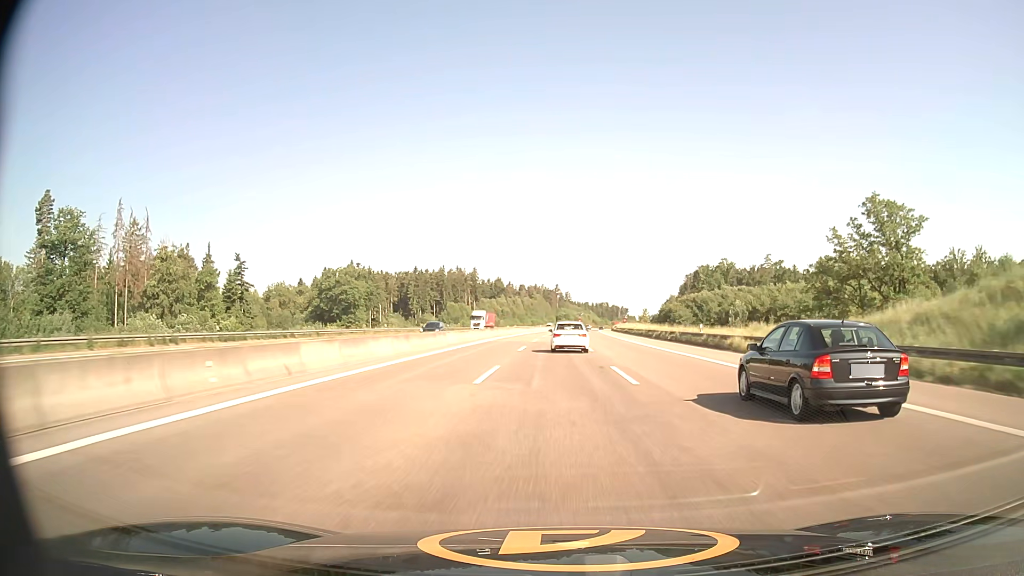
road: motorway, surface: asphalt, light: Day
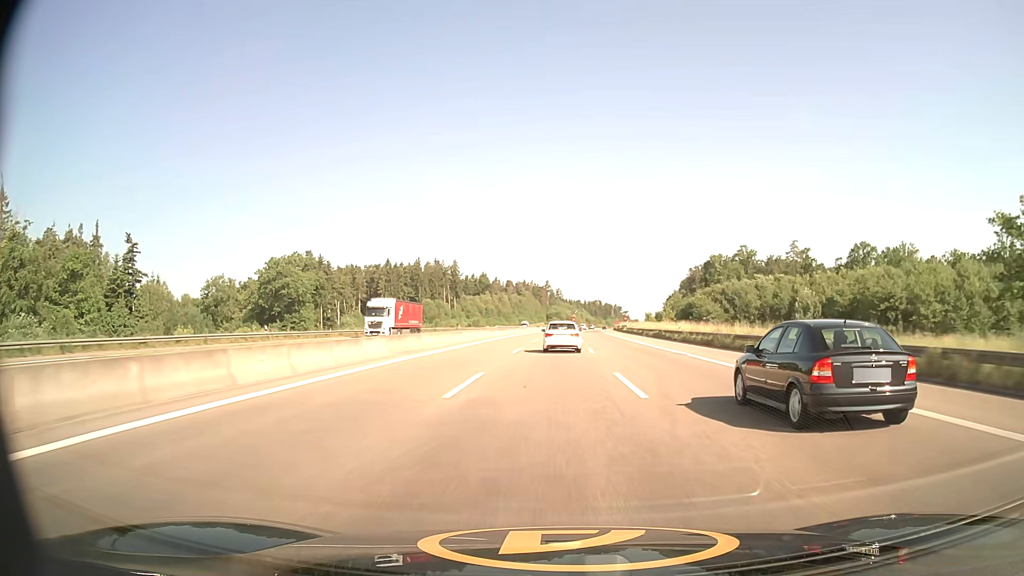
(+0.4, +38.9) m; +1°
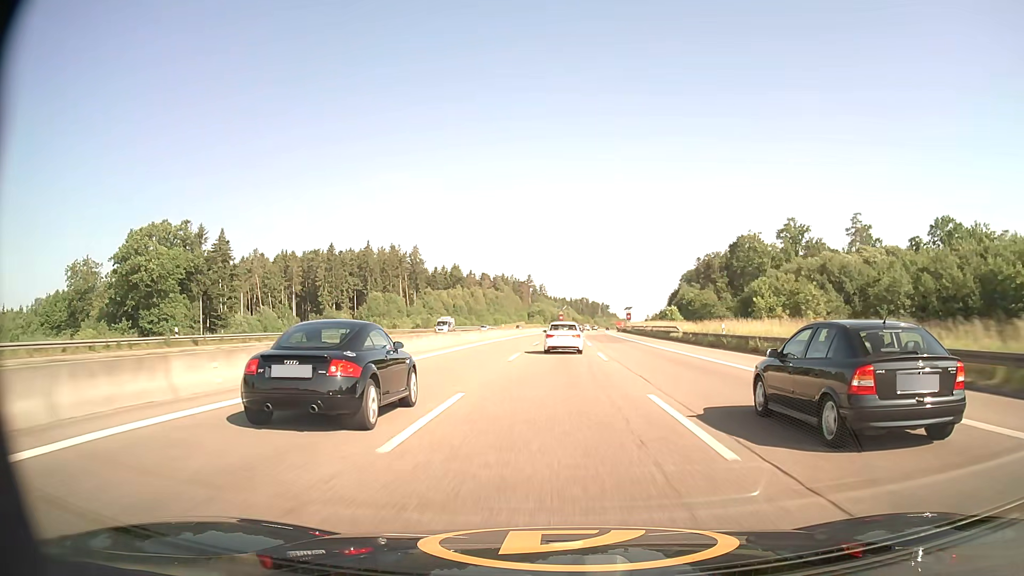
(+0.7, +58.7) m; +1°
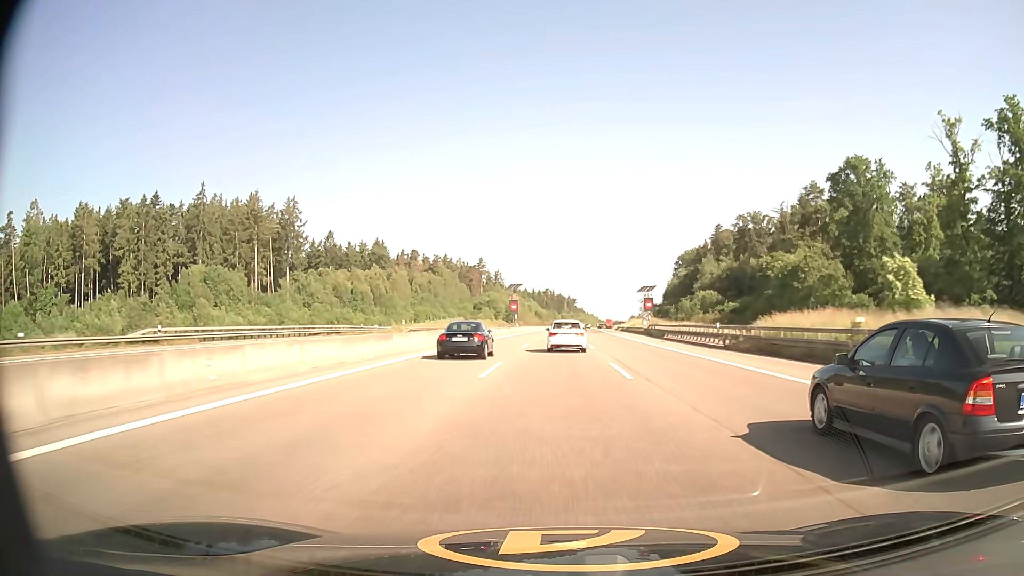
(+2.6, +98.0) m; +3°
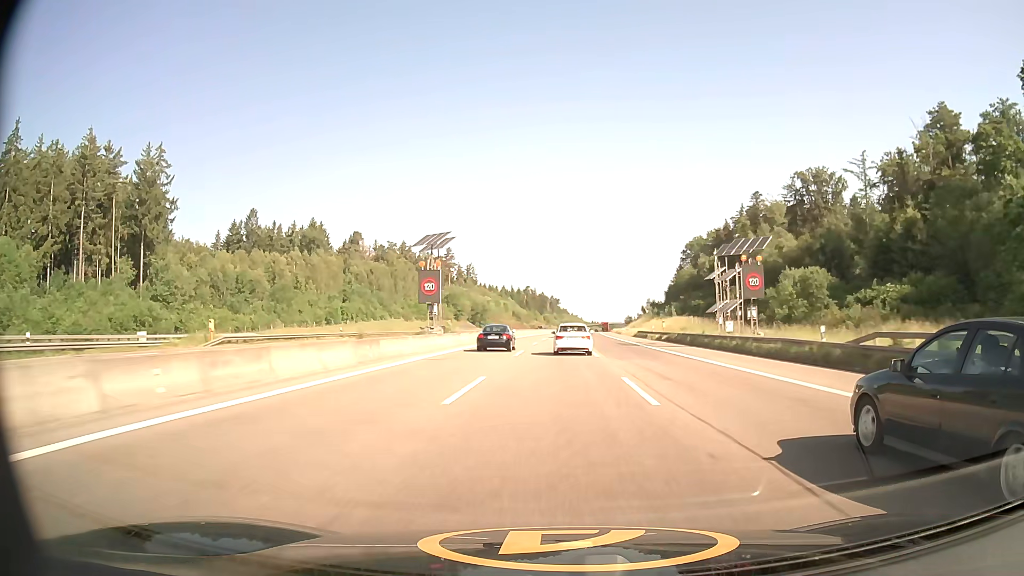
(+0.8, +58.4) m; +2°
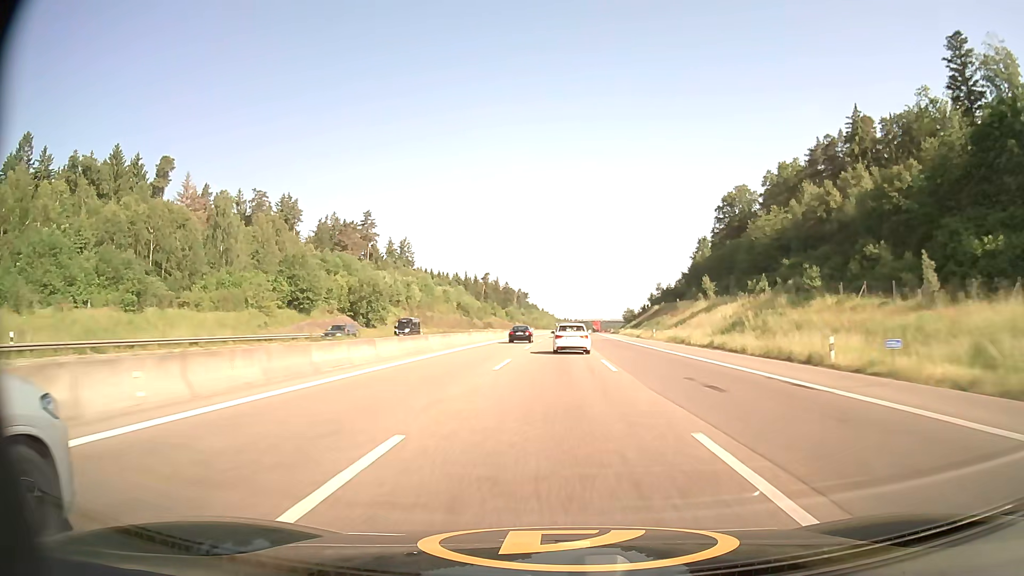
(+2.2, +98.7) m; +3°
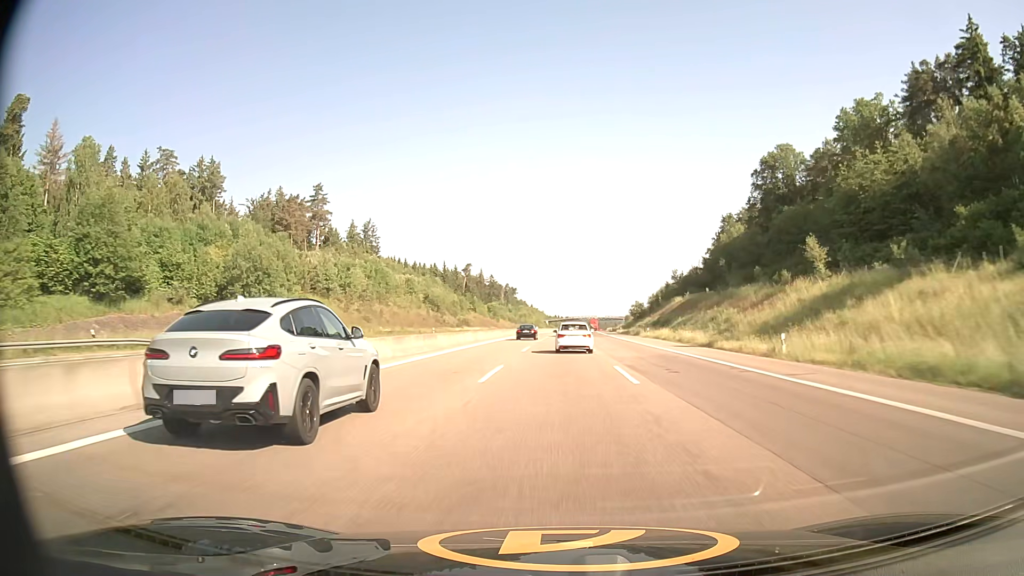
(+0.2, +40.5) m; +1°
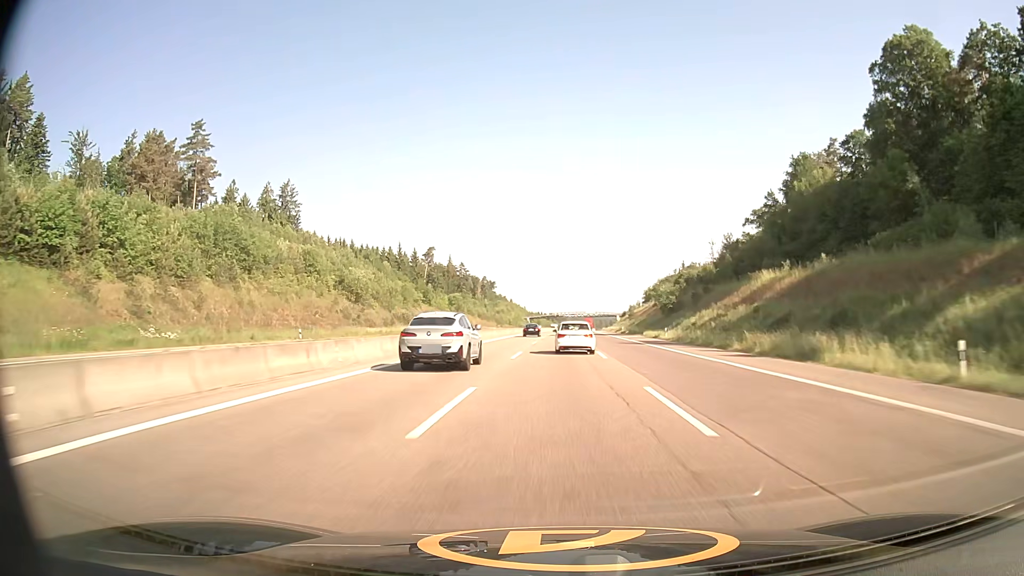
(+0.8, +61.0) m; +1°
(0, +10) (0, +20) (0, +30) (0, +40) (+1, +50) (+1, +60) (+1, +70) (+1, +80) (+1, +90) (+2, +100) m
